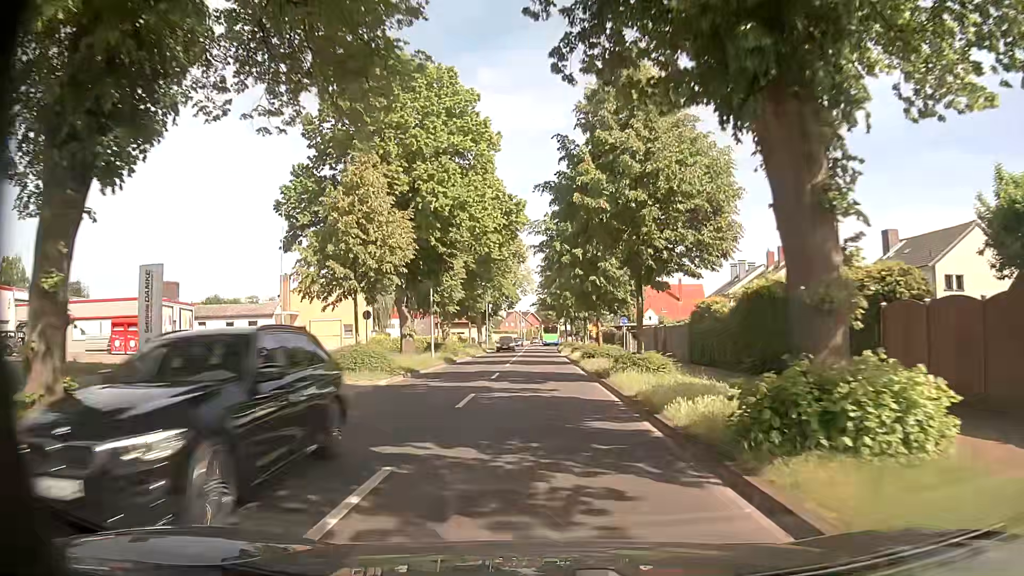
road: secondary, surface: asphalt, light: Day
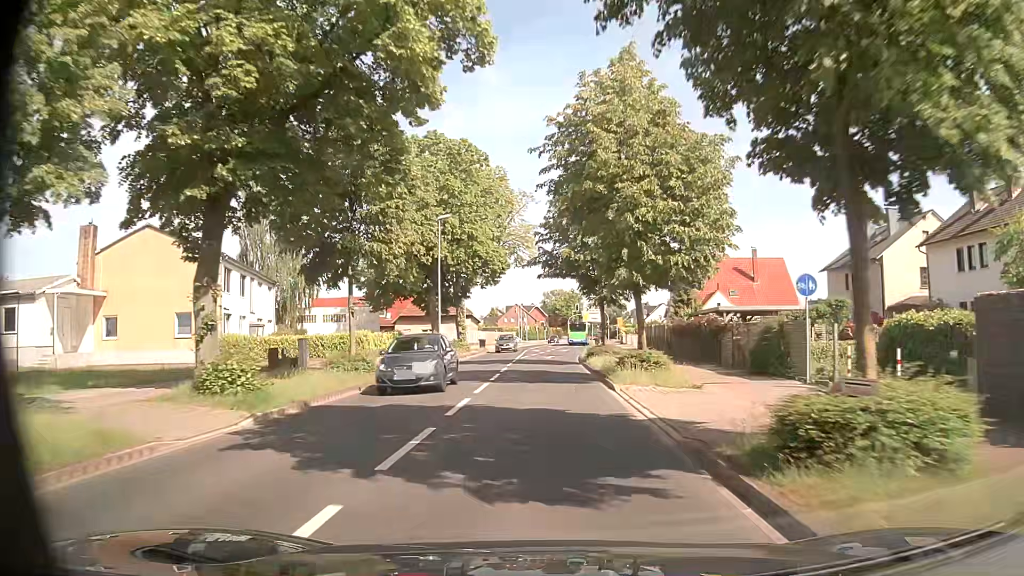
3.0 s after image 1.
(-0.4, +37.8) m; 0°
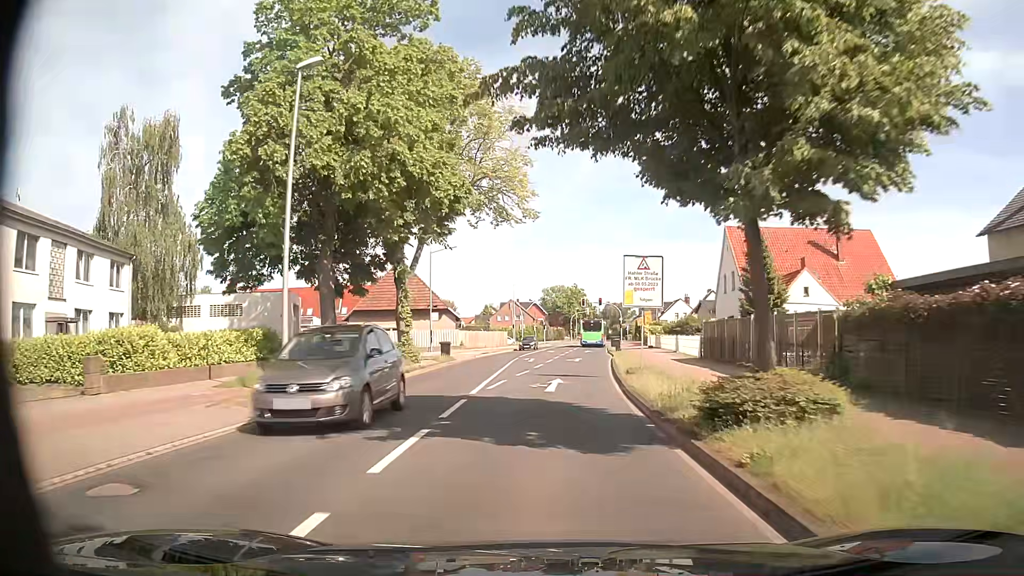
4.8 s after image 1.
(-0.2, +22.8) m; 0°
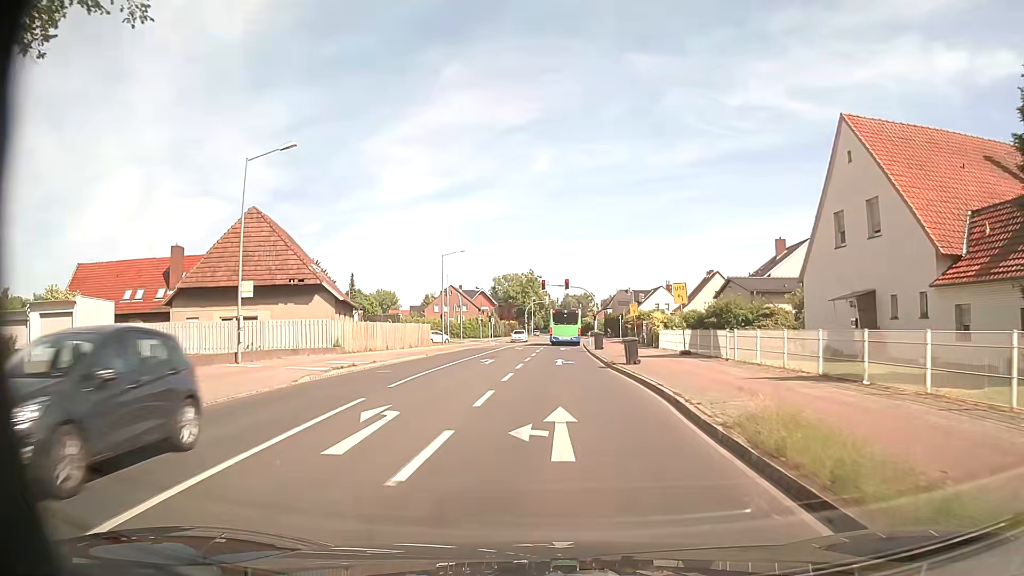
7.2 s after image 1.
(+0.5, +28.8) m; +3°
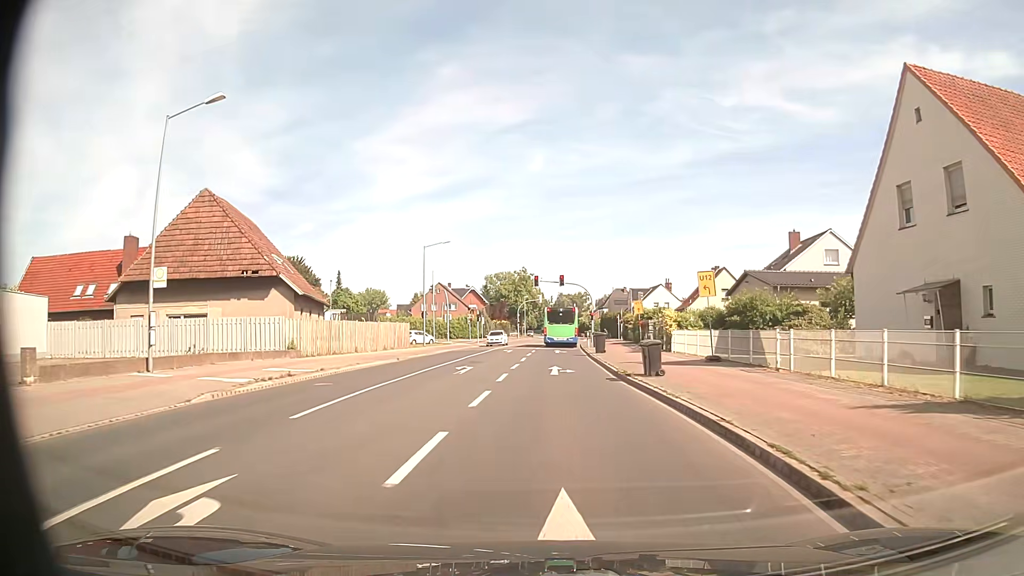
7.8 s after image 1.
(0.0, +6.0) m; +1°
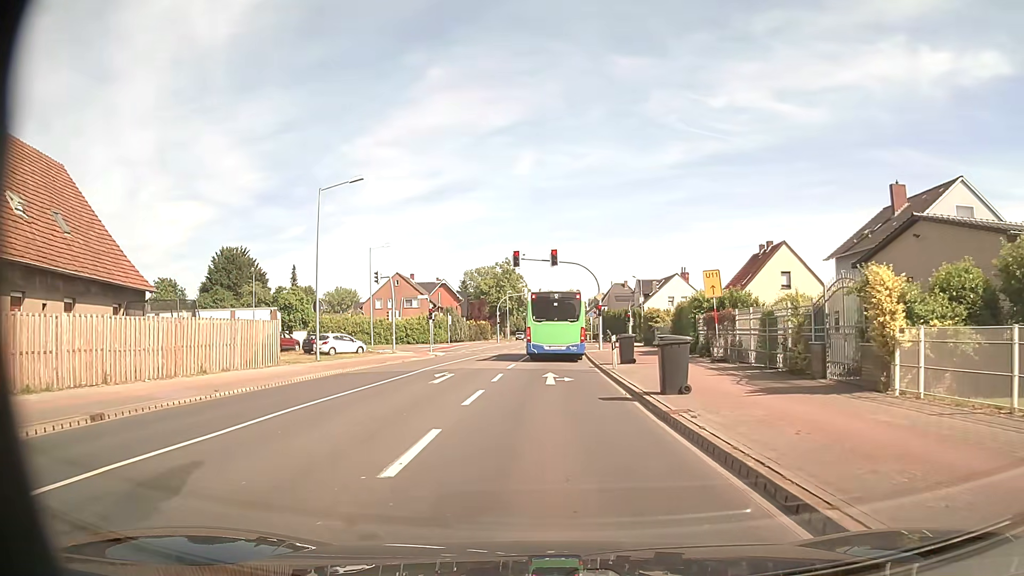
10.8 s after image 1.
(+0.3, +23.3) m; +1°
